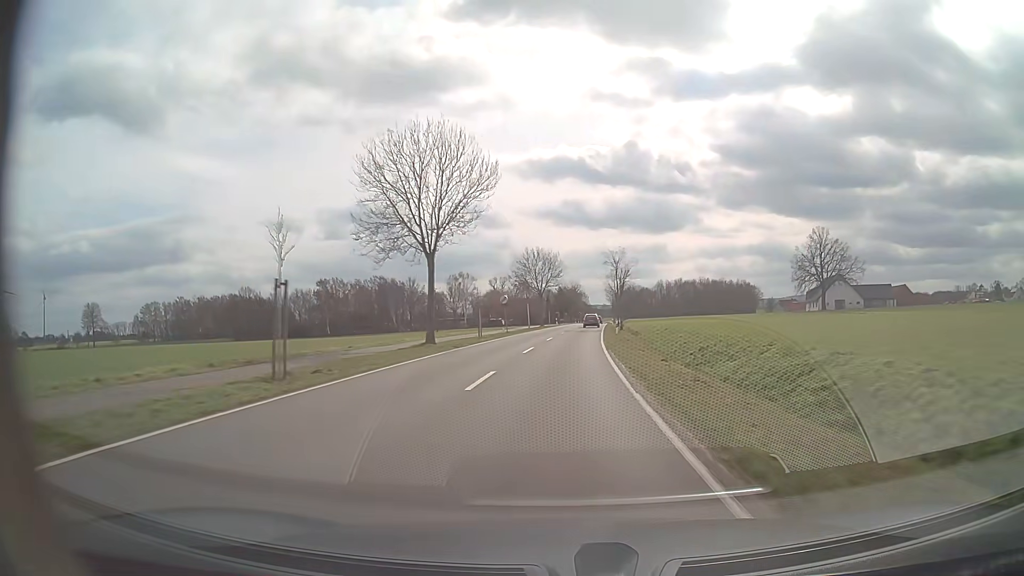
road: tertiary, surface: asphalt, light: Day
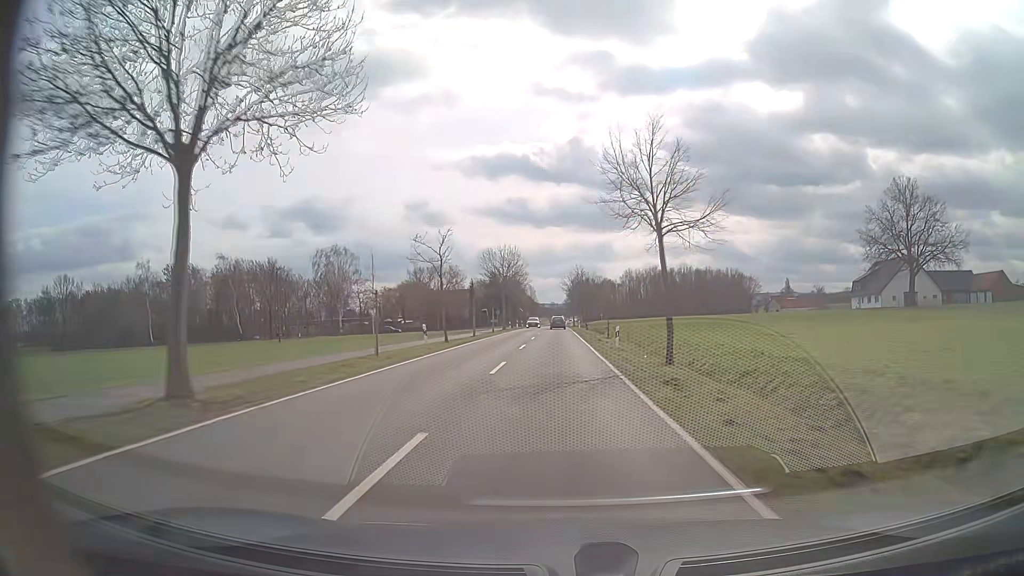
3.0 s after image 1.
(+3.1, +68.5) m; +5°
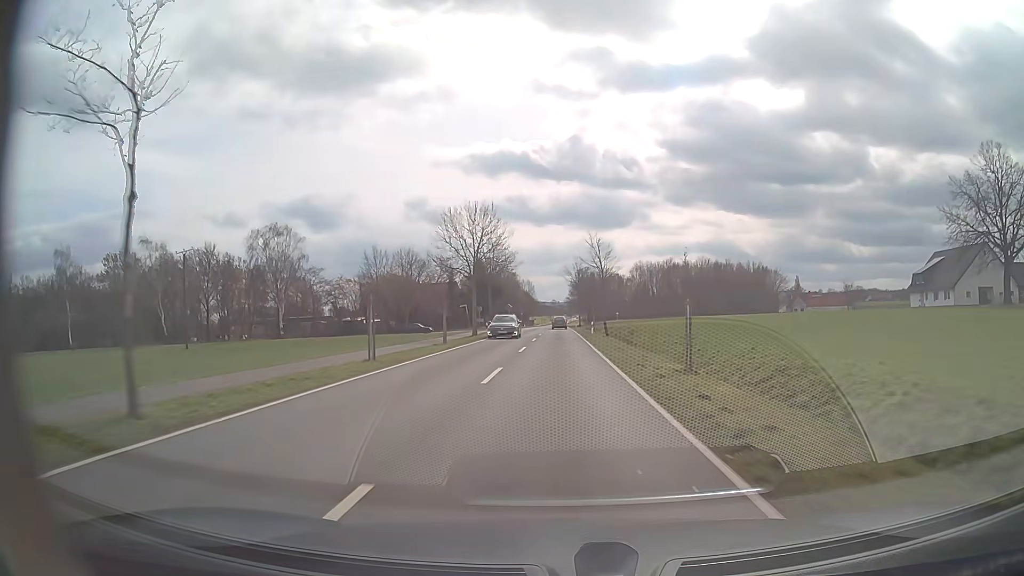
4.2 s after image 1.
(0.0, +26.4) m; 0°
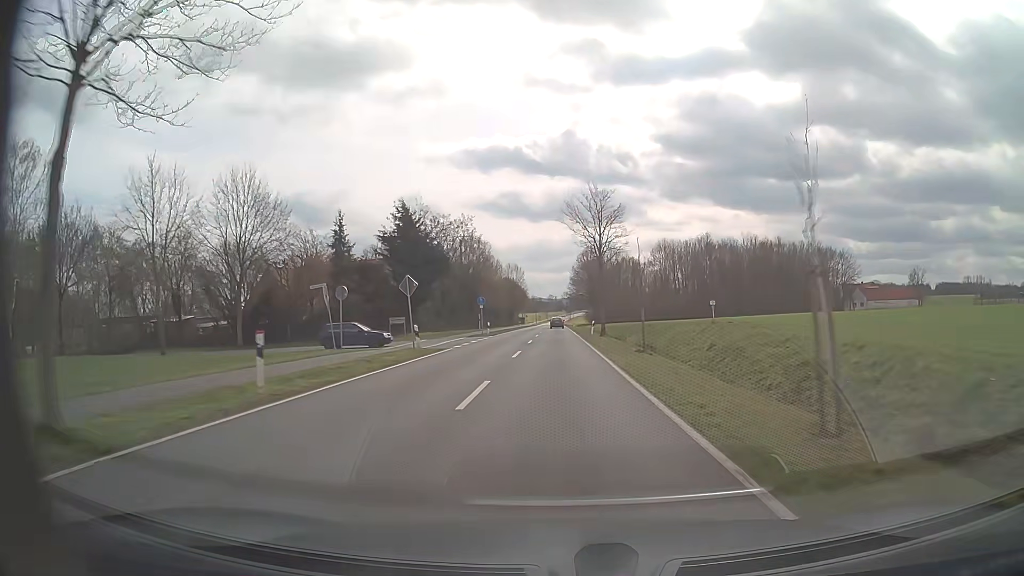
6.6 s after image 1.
(0.0, +51.6) m; 0°
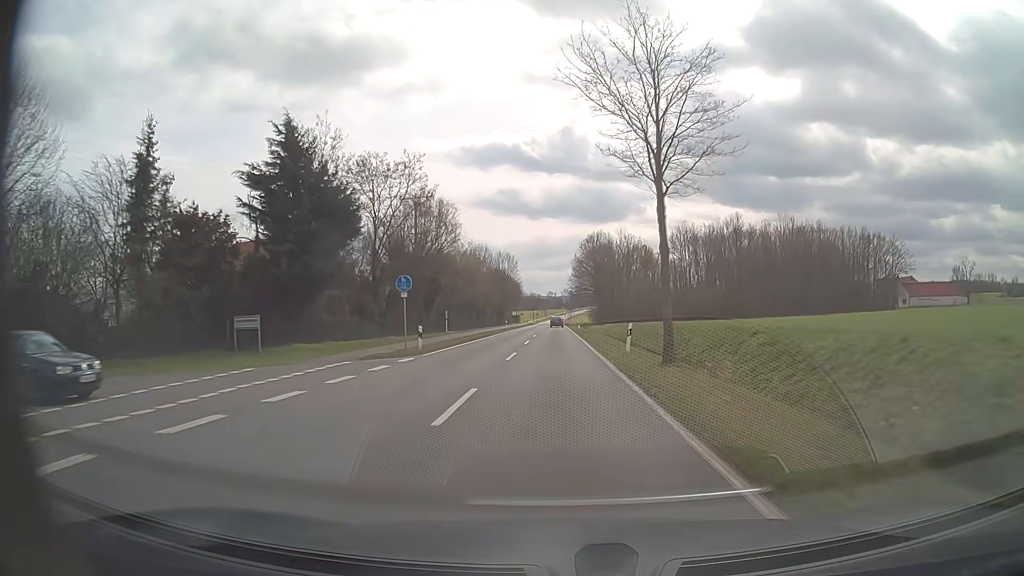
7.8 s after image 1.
(+0.1, +25.6) m; 0°
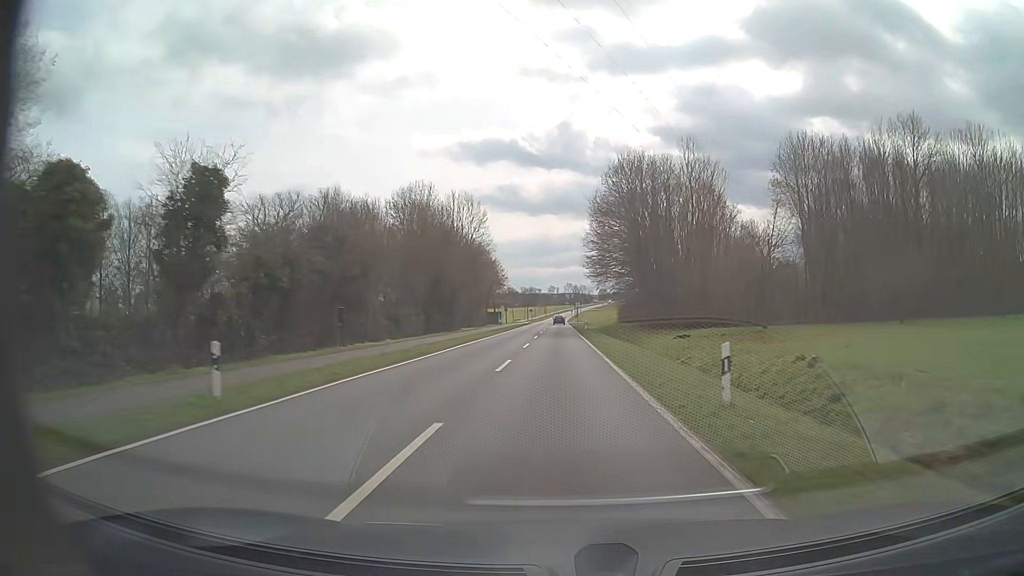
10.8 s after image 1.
(-0.2, +64.3) m; 0°
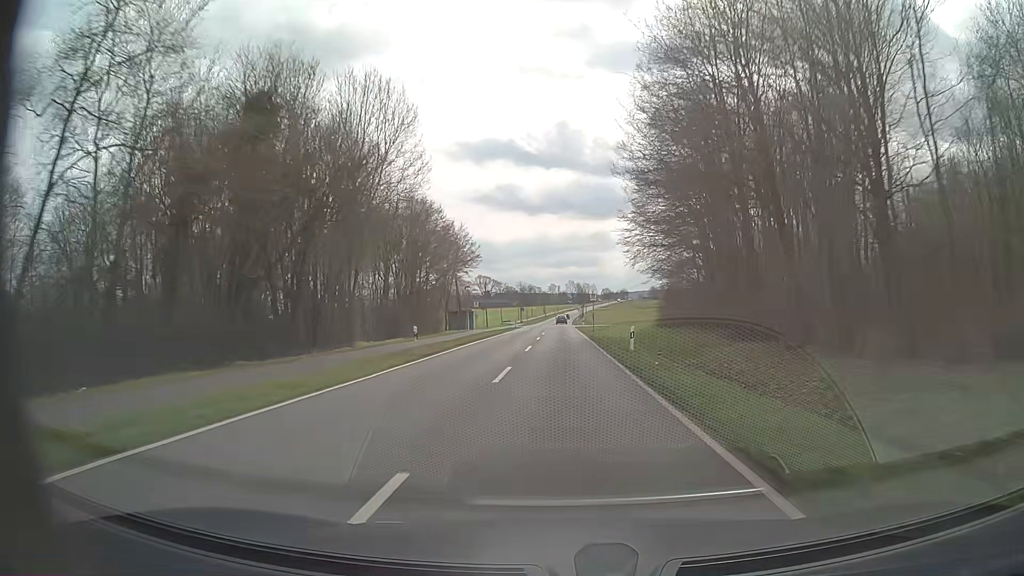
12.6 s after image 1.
(0.0, +38.9) m; 0°
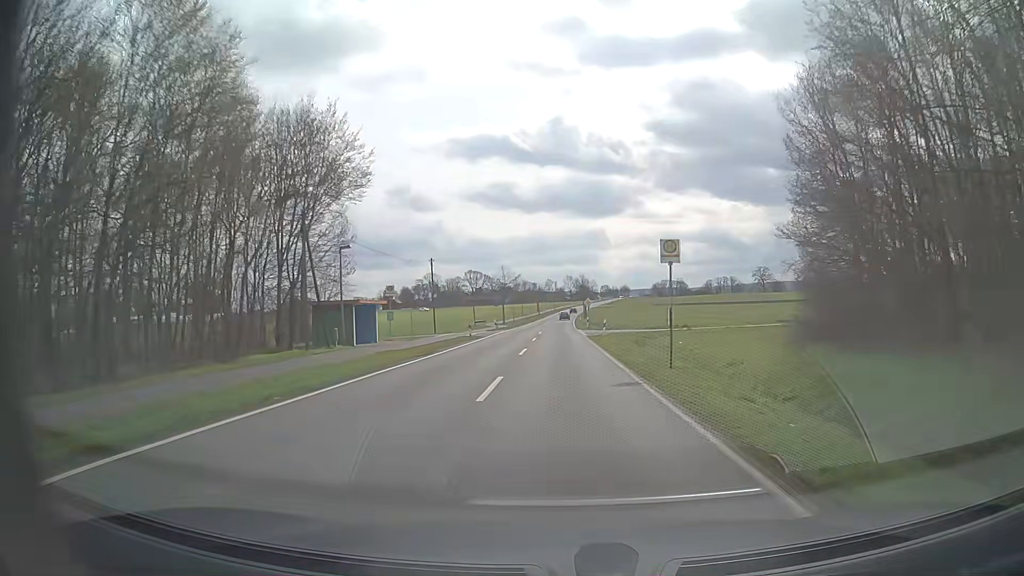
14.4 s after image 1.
(+0.1, +39.2) m; 0°
